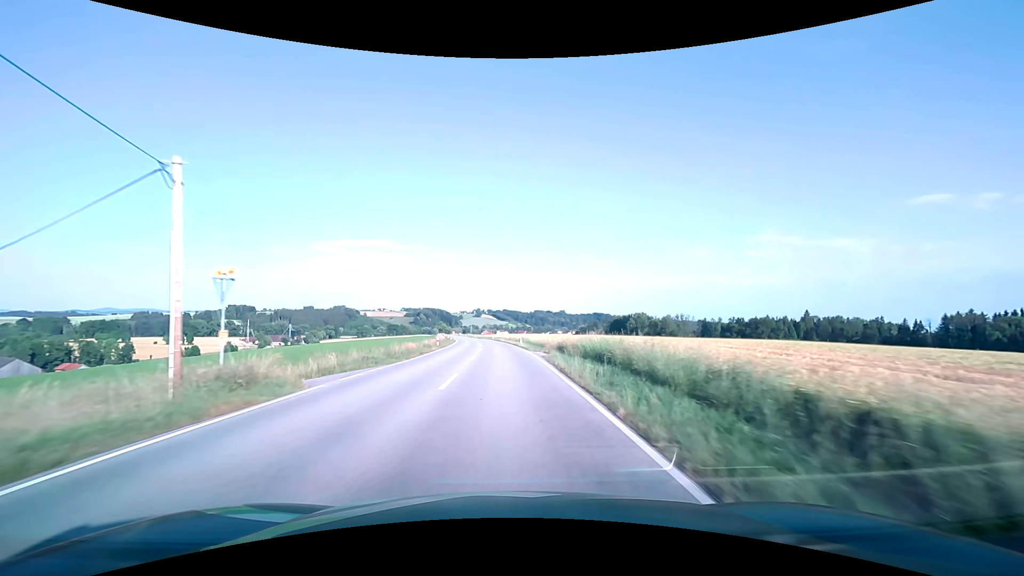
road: secondary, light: Day
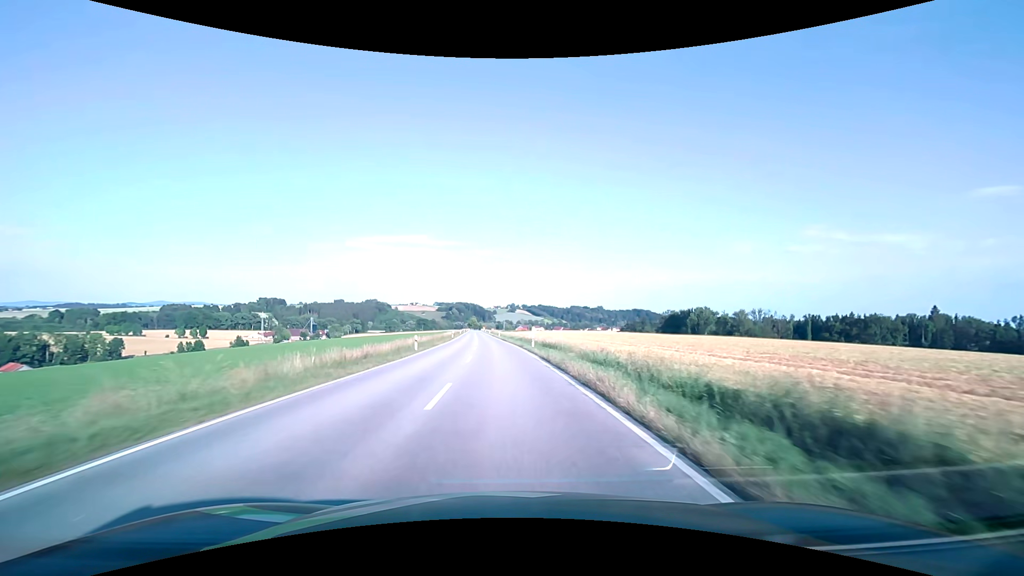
(-2.0, +62.8) m; -4°
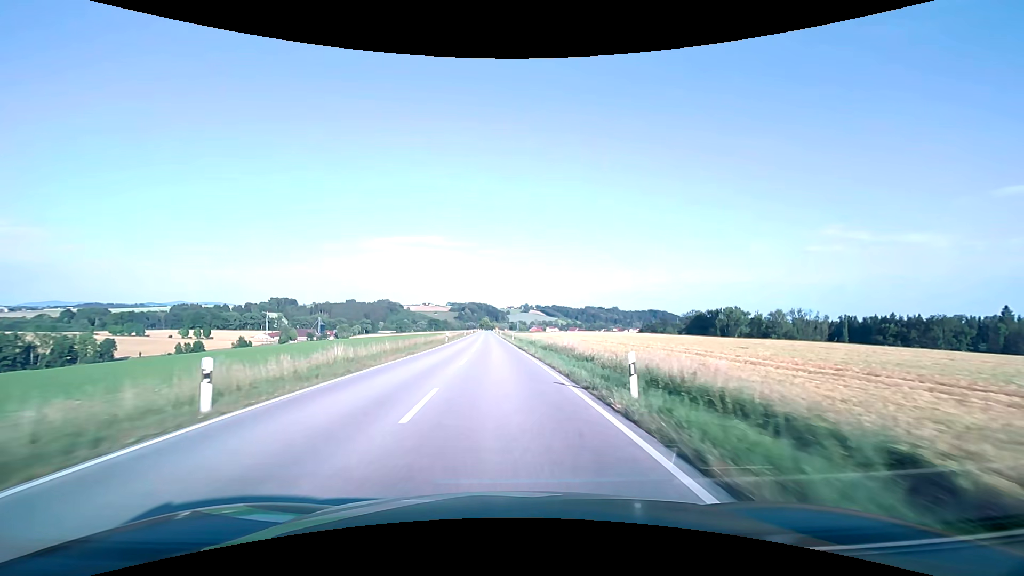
(-0.4, +25.1) m; -1°
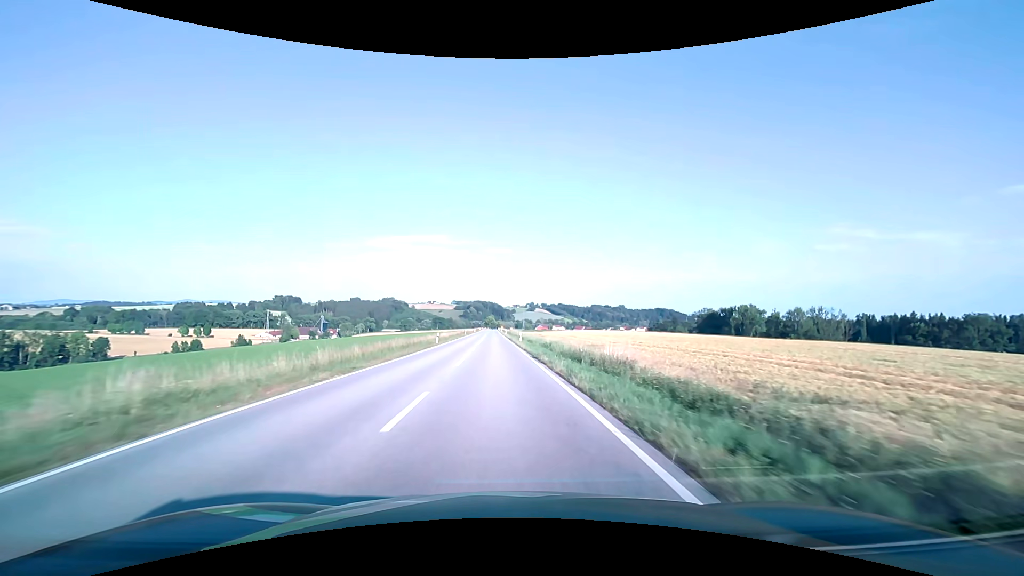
(-0.1, +12.5) m; -1°
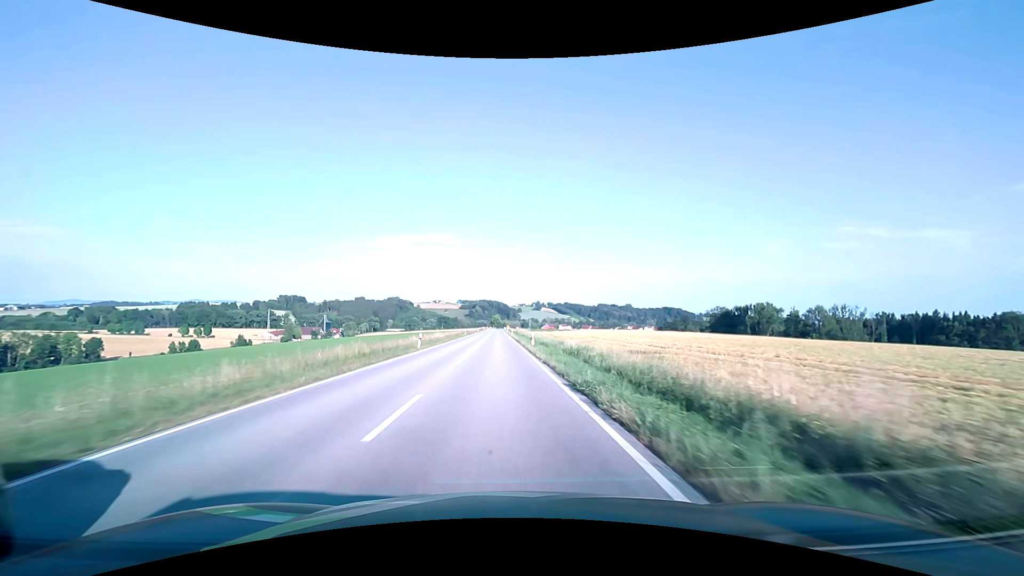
(-0.1, +12.5) m; -1°
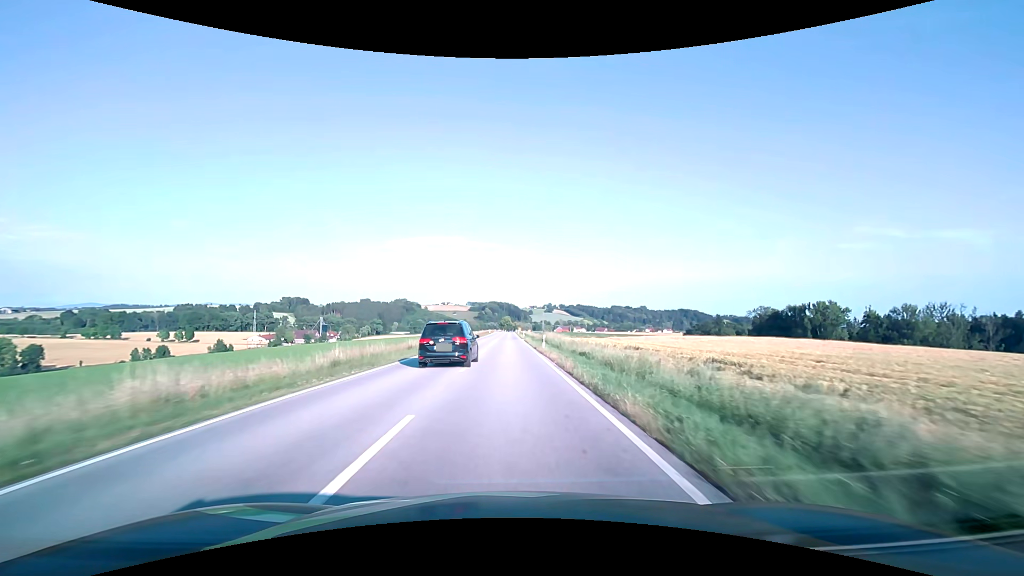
(-0.8, +50.2) m; -1°
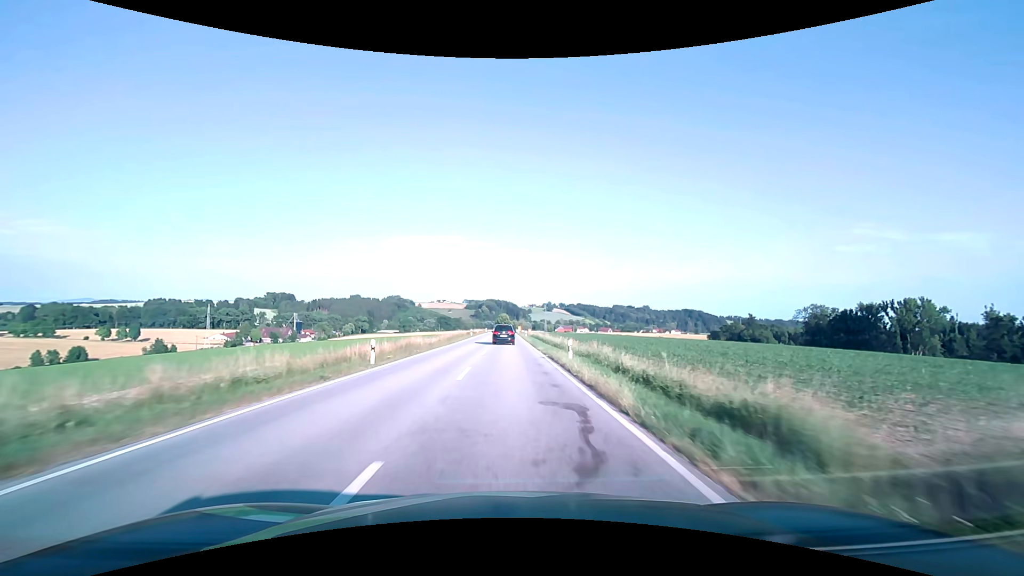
(+0.1, +62.7) m; 0°
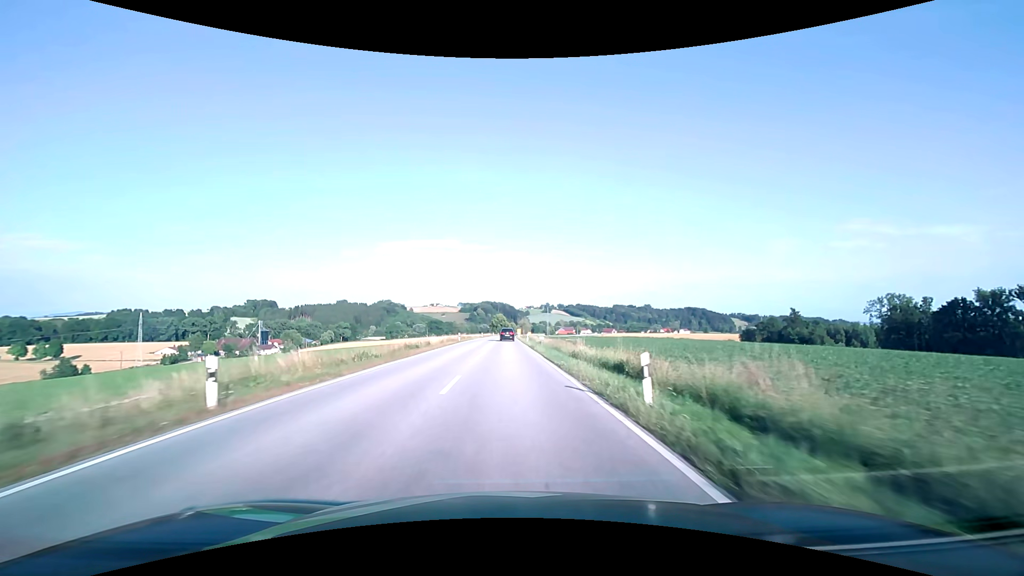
(+0.2, +62.6) m; 0°
(0, +10) (0, +20) (0, +30) (0, +40) (0, +50) (0, +60) (0, +70) (0, +80) (0, +90) (0, +100) m
